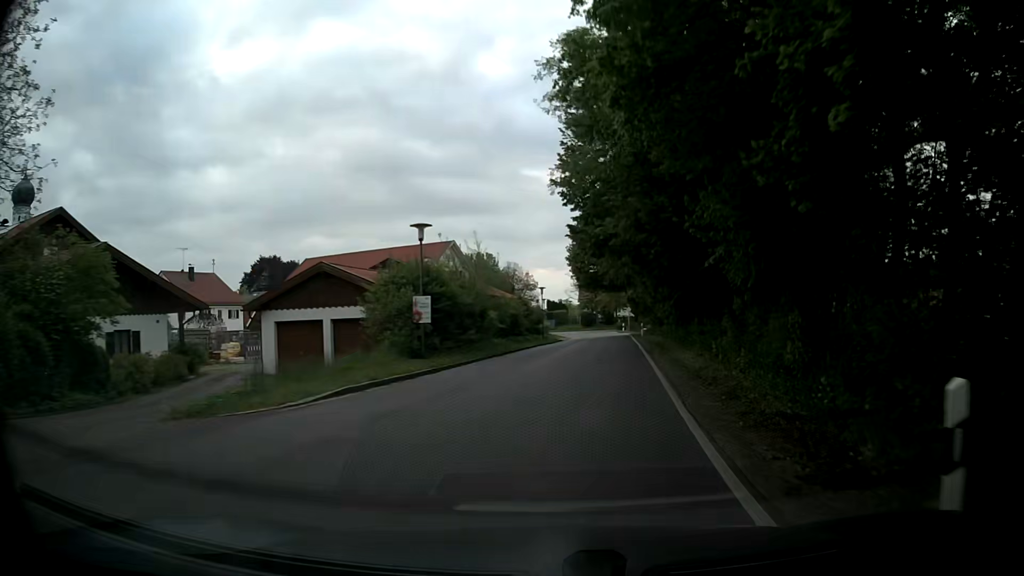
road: unclassified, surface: asphalt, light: Day
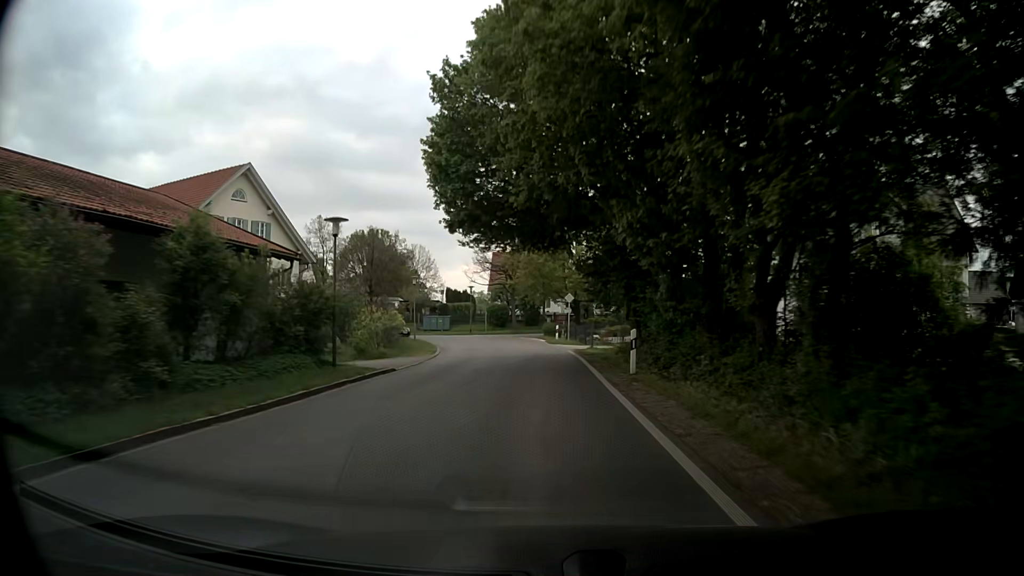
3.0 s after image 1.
(+3.8, +37.3) m; +7°
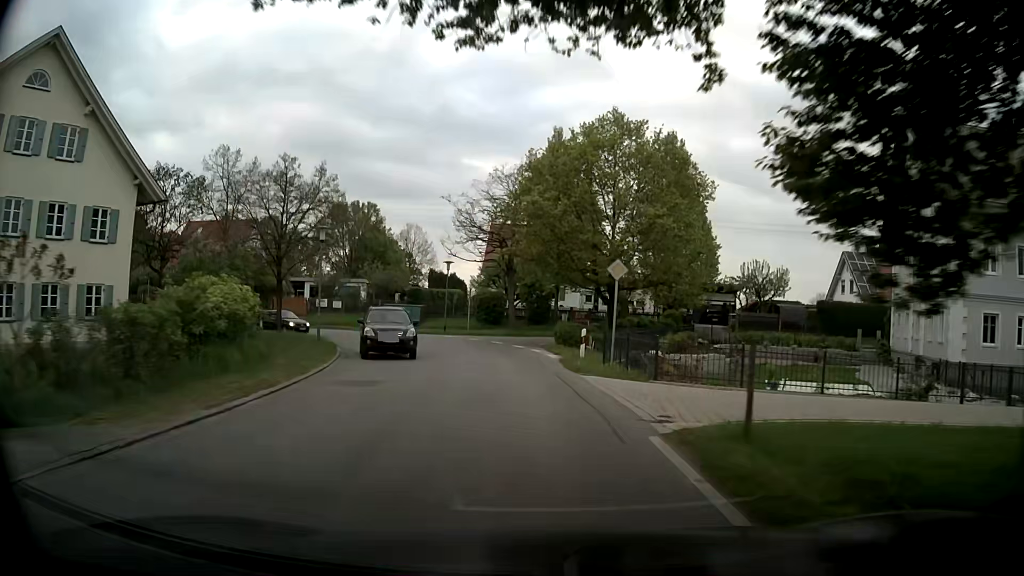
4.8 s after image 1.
(0.0, +21.5) m; -1°
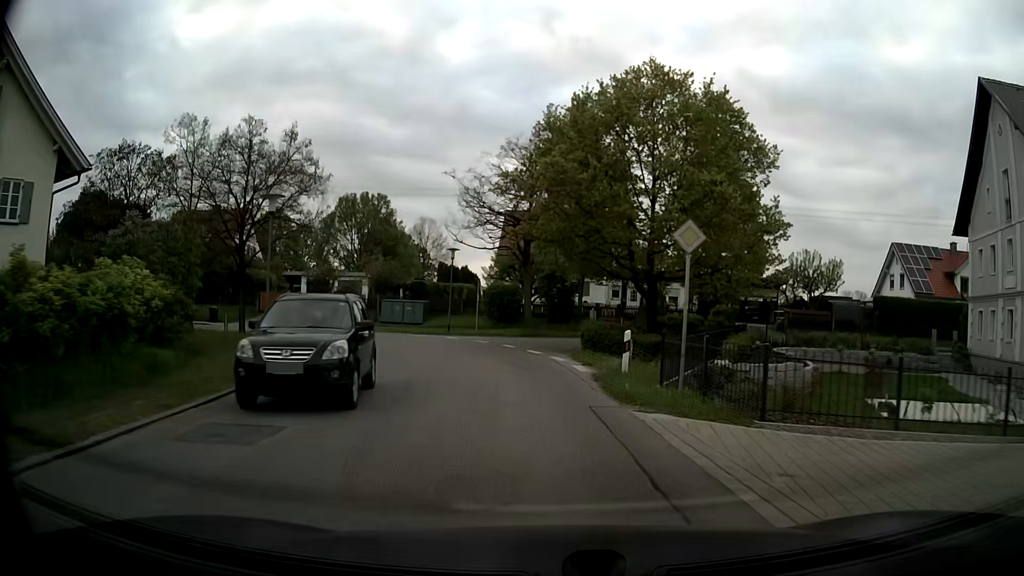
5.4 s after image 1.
(0.0, +6.6) m; -1°
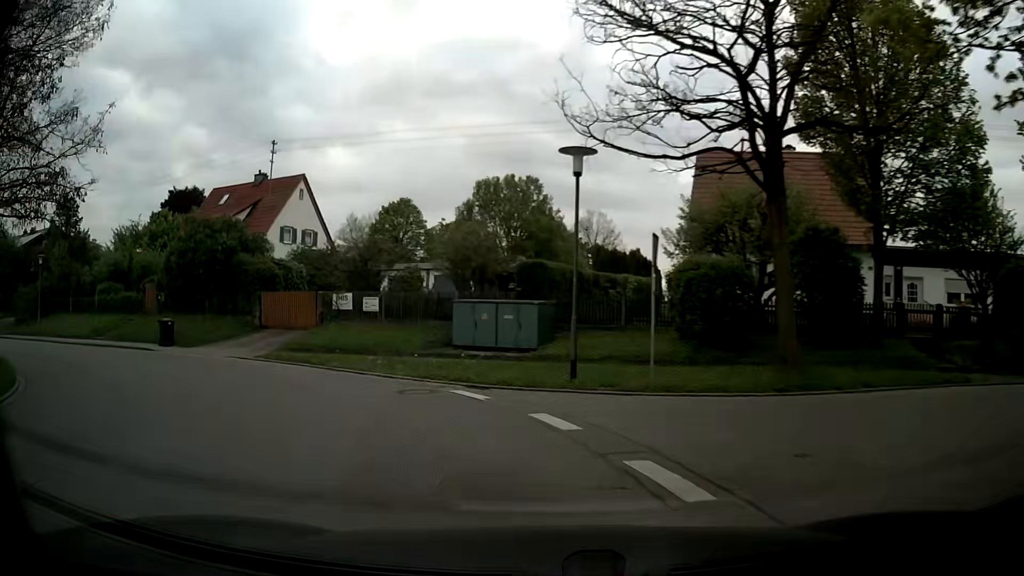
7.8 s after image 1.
(-1.9, +23.0) m; -15°
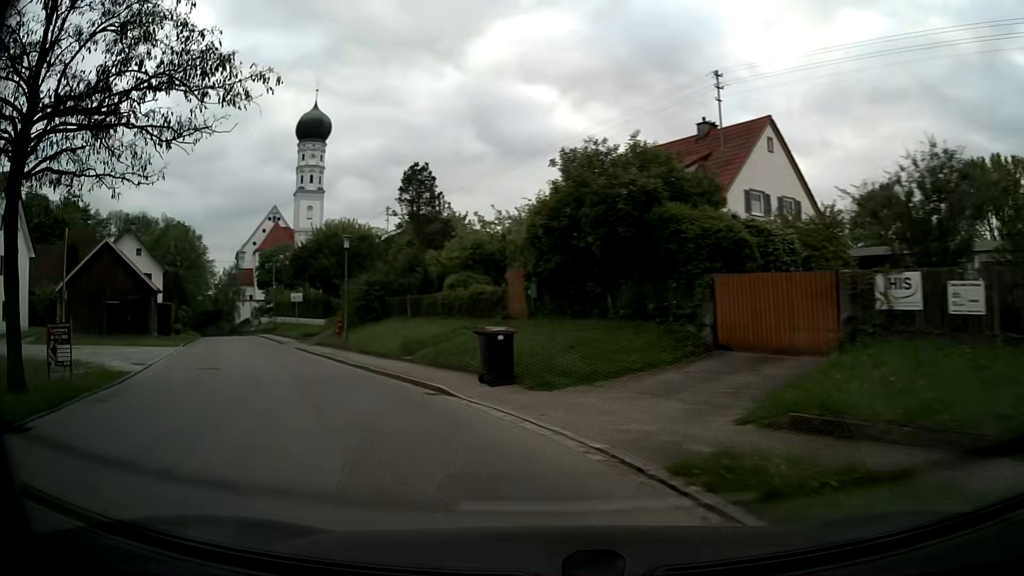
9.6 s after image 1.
(-4.8, +14.1) m; -40°
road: tertiary
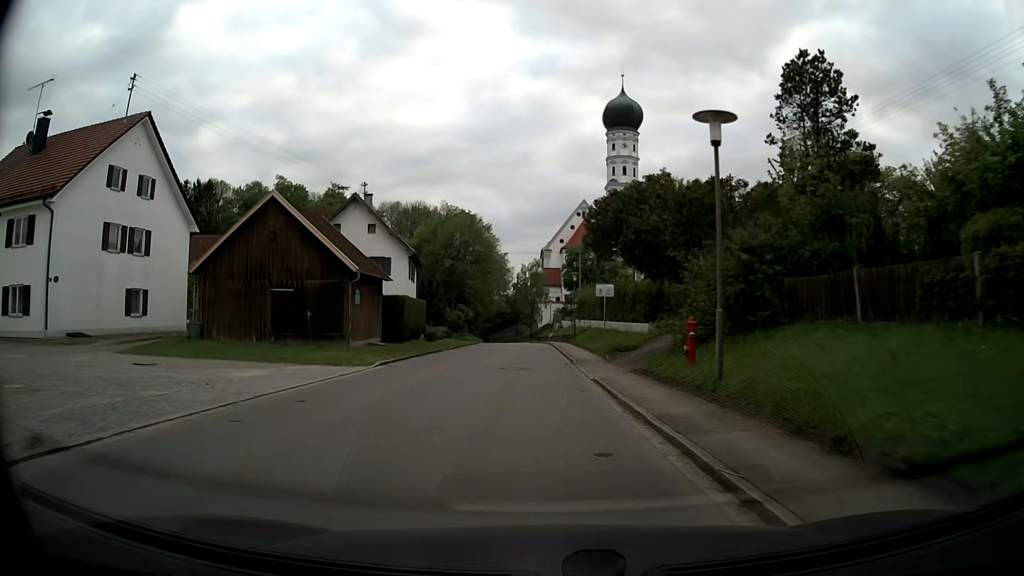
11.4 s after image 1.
(-5.3, +16.8) m; -27°
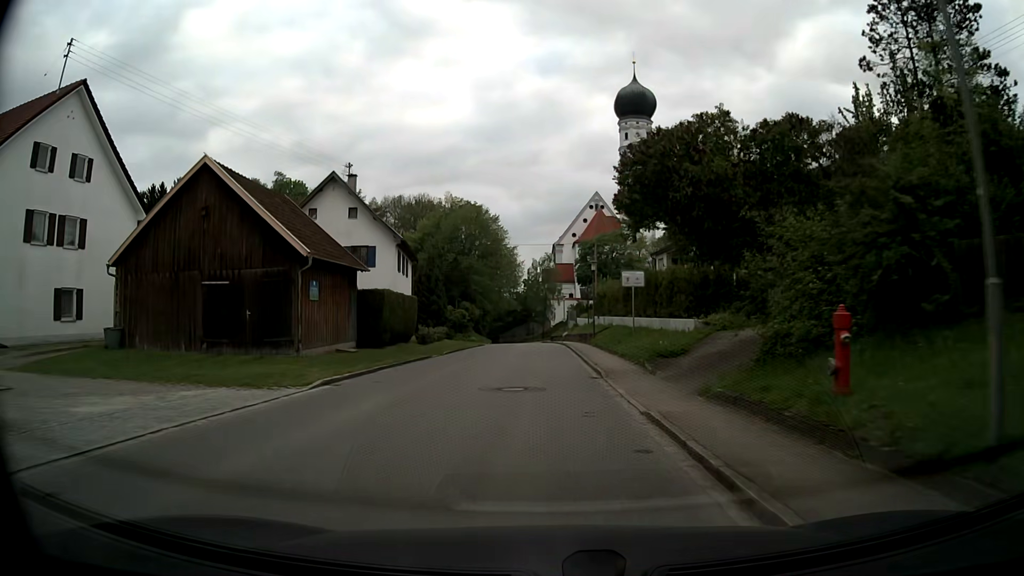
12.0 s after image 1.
(-0.1, +6.9) m; -1°
(0, +10) (0, +20) (0, +30) (0, +40) (-1, +50) (-1, +60) (-1, +70) (-2, +80) (-3, +90) (-4, +100) m
